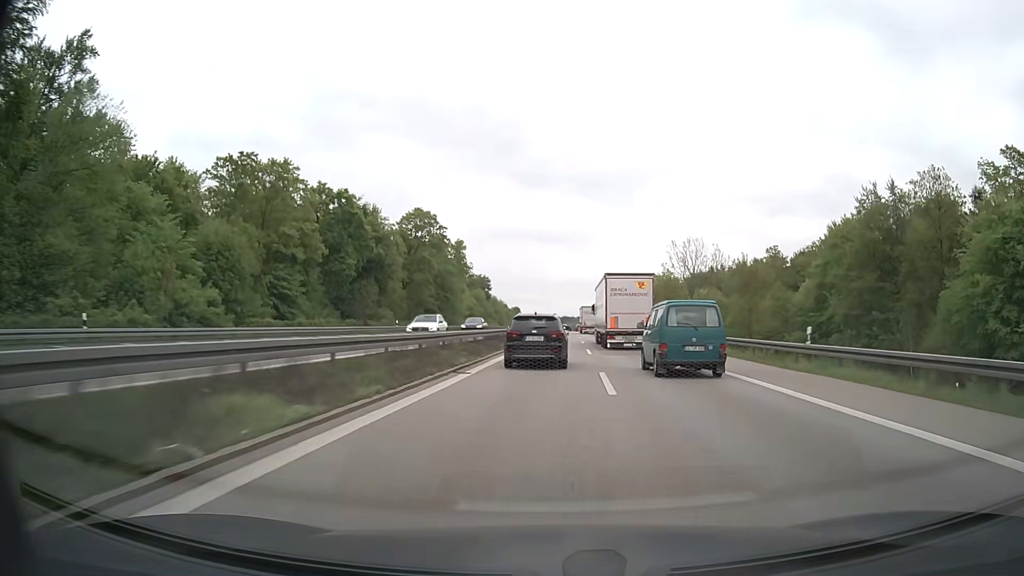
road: motorway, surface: asphalt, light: Day
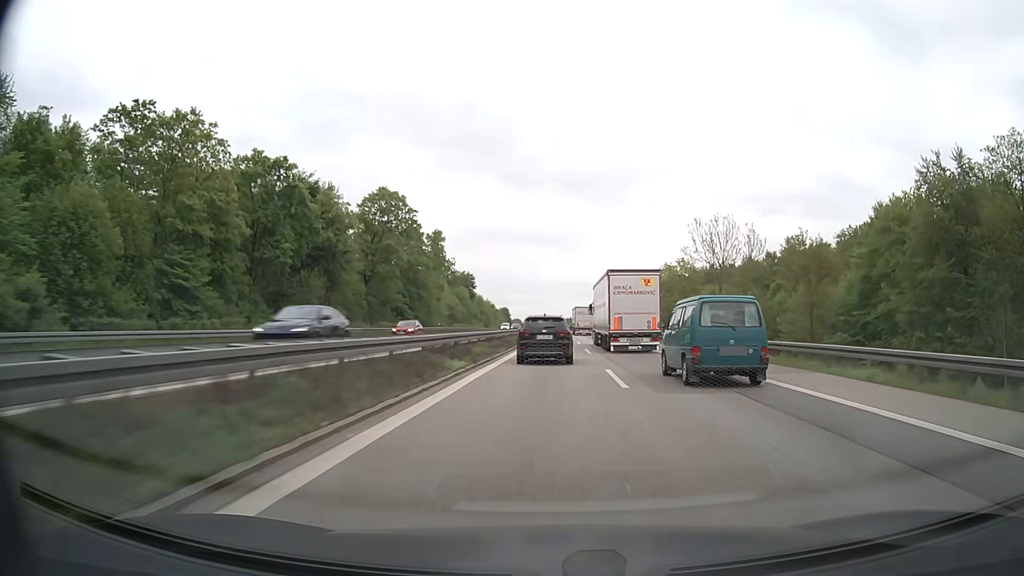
(+0.1, +16.7) m; +1°
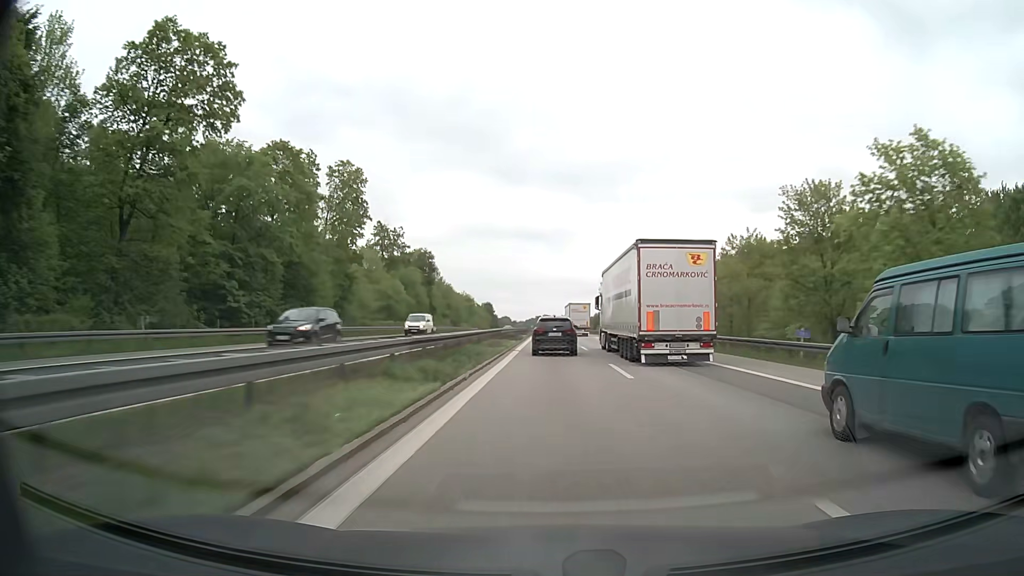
(+0.5, +52.3) m; +1°
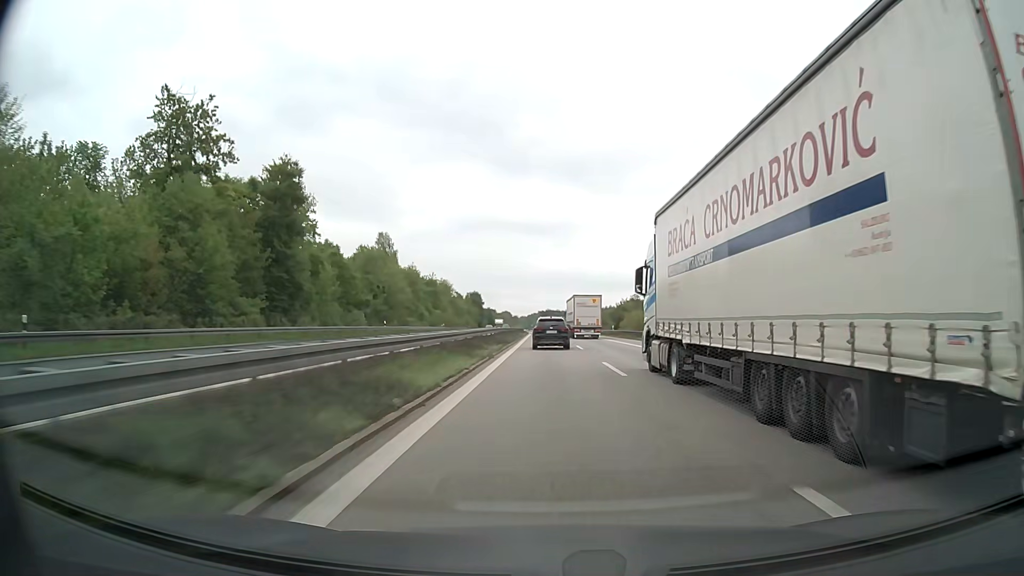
(+0.2, +72.1) m; 0°
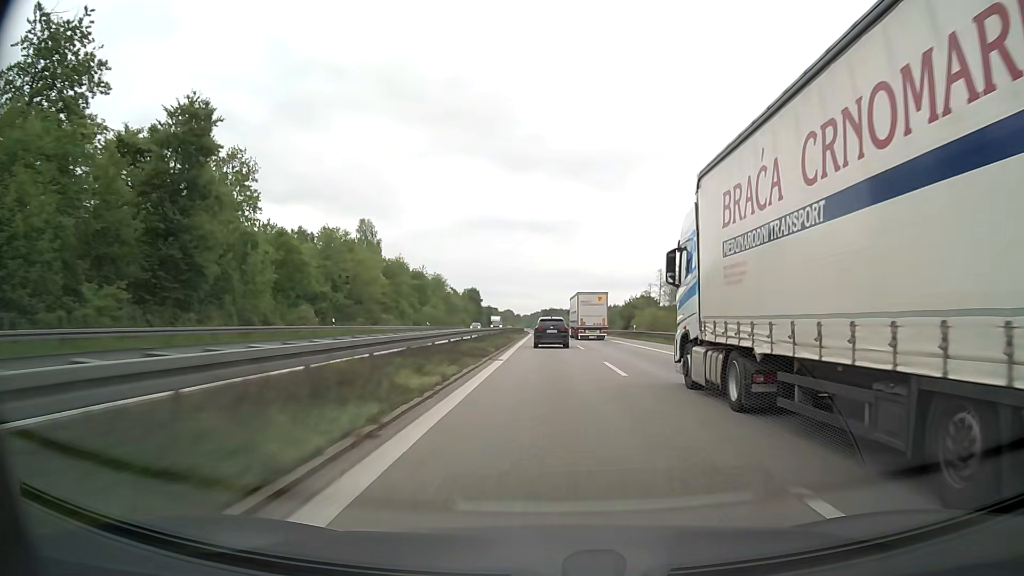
(0.0, +18.1) m; 0°
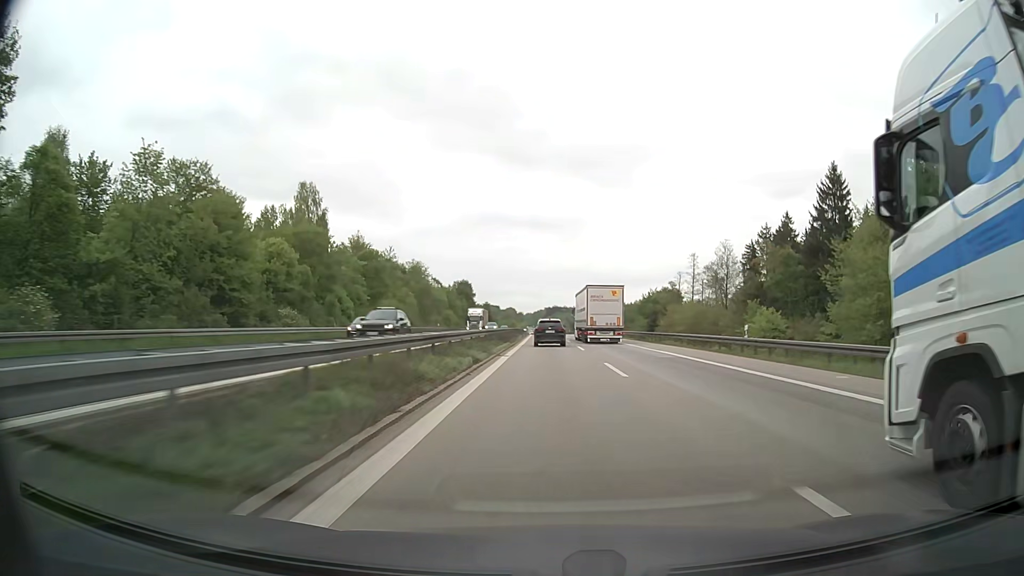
(0.0, +36.3) m; 0°
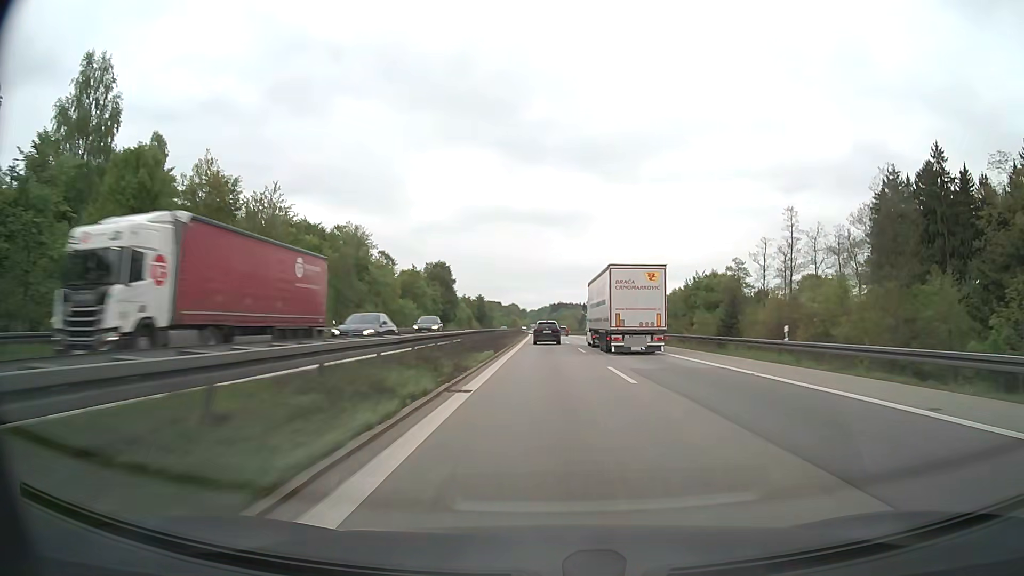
(-0.1, +55.7) m; 0°
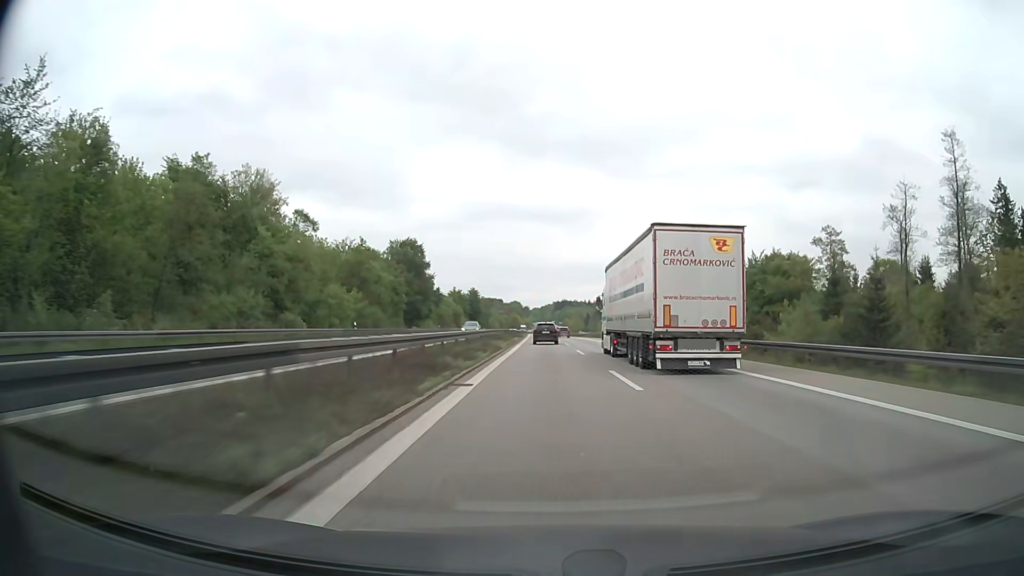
(-0.1, +38.2) m; 0°
(0, +10) (0, +20) (0, +30) (0, +40) (0, +50) (0, +60) (-1, +70) (-1, +80) (-1, +90) (-1, +100) m
